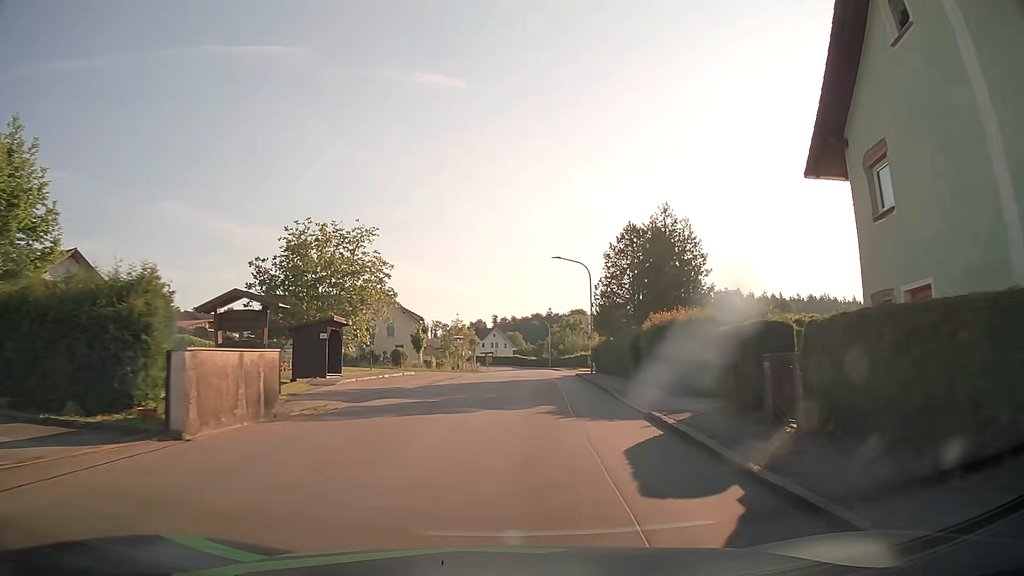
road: tertiary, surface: asphalt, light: Day
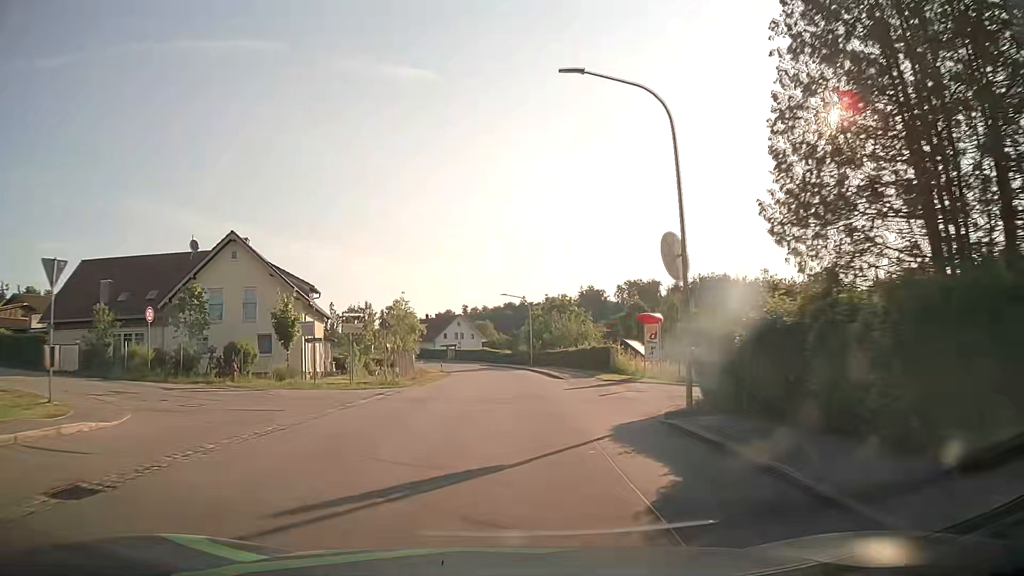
(+1.2, +31.1) m; +2°
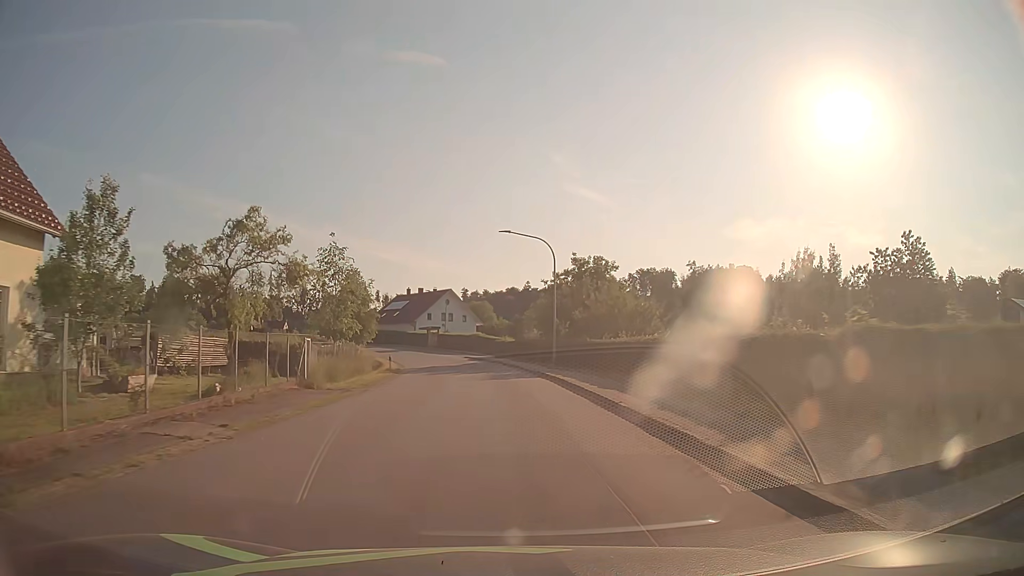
(+0.1, +31.1) m; 0°
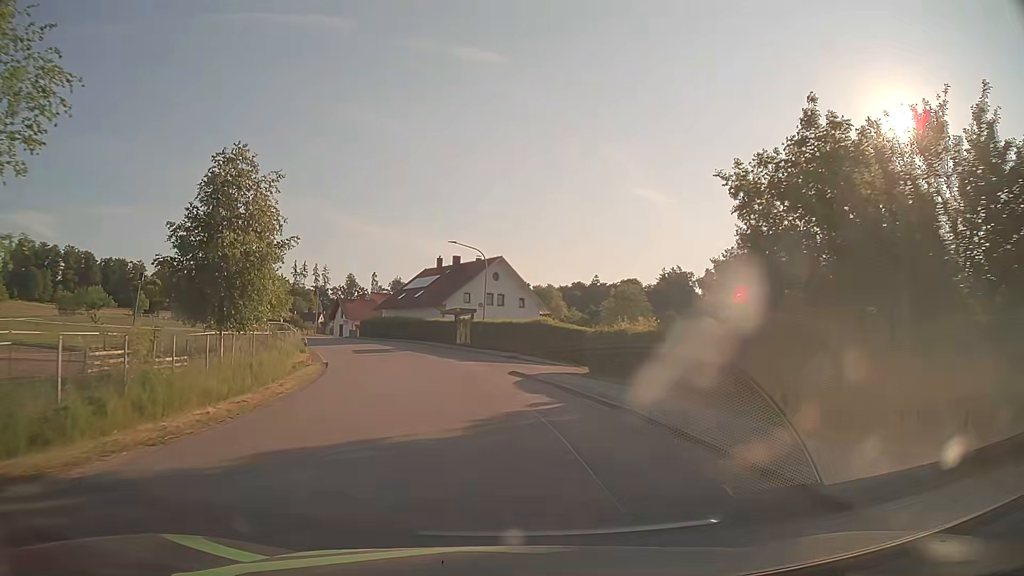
(-1.6, +38.6) m; -5°
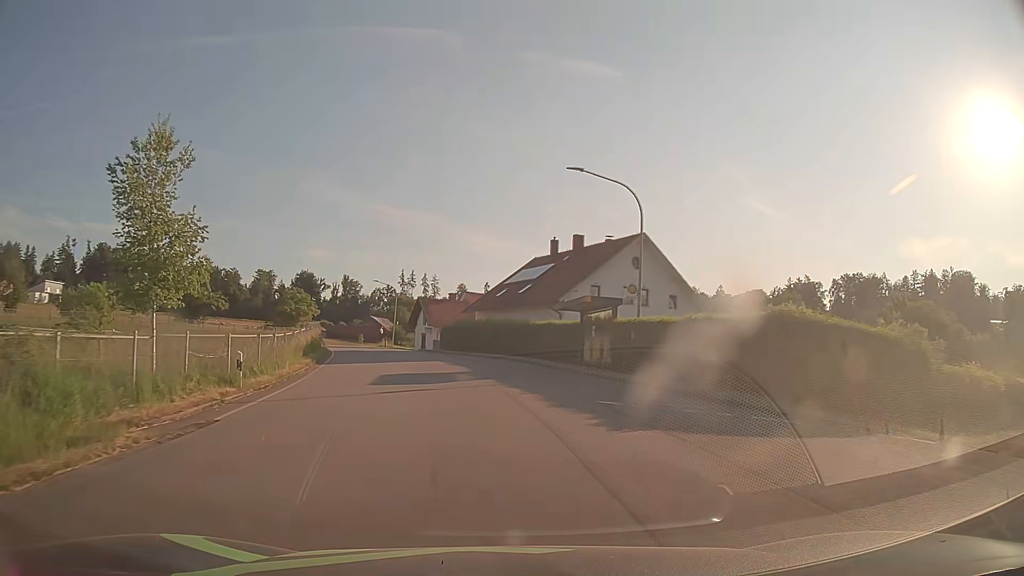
(-1.9, +22.7) m; -10°
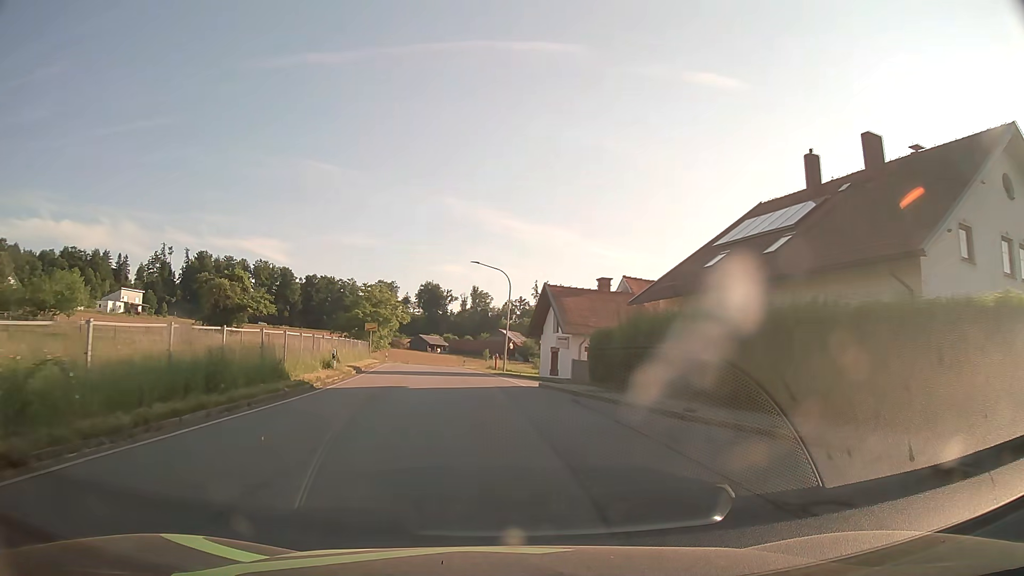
(-2.9, +29.8) m; -11°
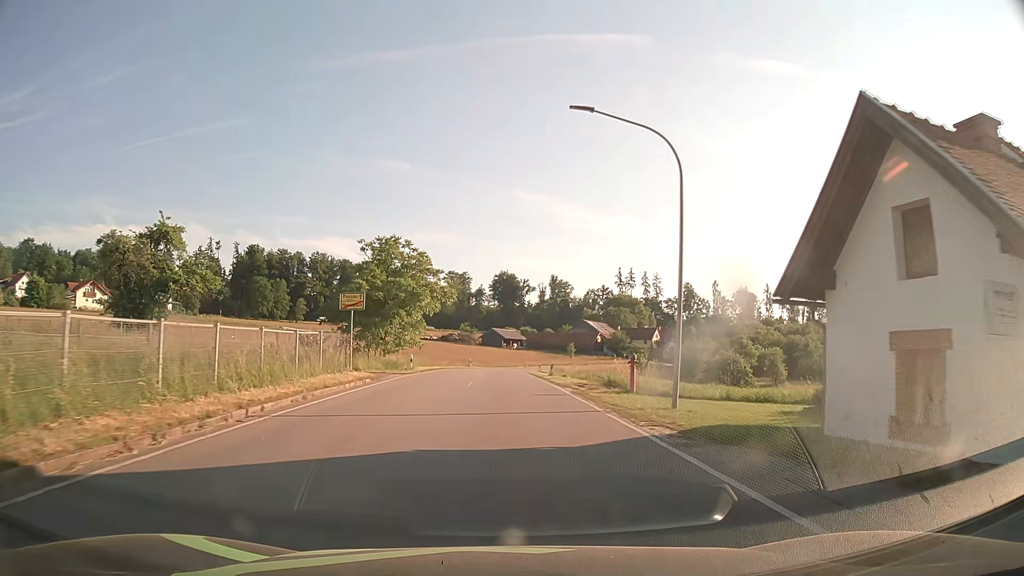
(-2.2, +30.2) m; -7°
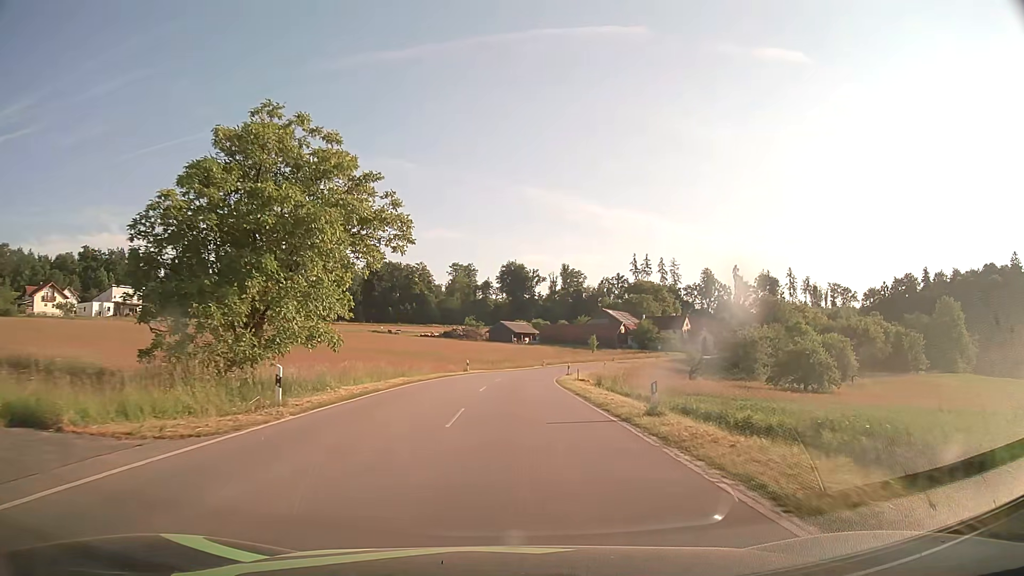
(-0.3, +24.0) m; -1°
(0, +10) (0, +20) (0, +30) (+1, +40) (+2, +50) (+3, +60) (+5, +70) (+7, +79) (+10, +89) (+14, +98) m
